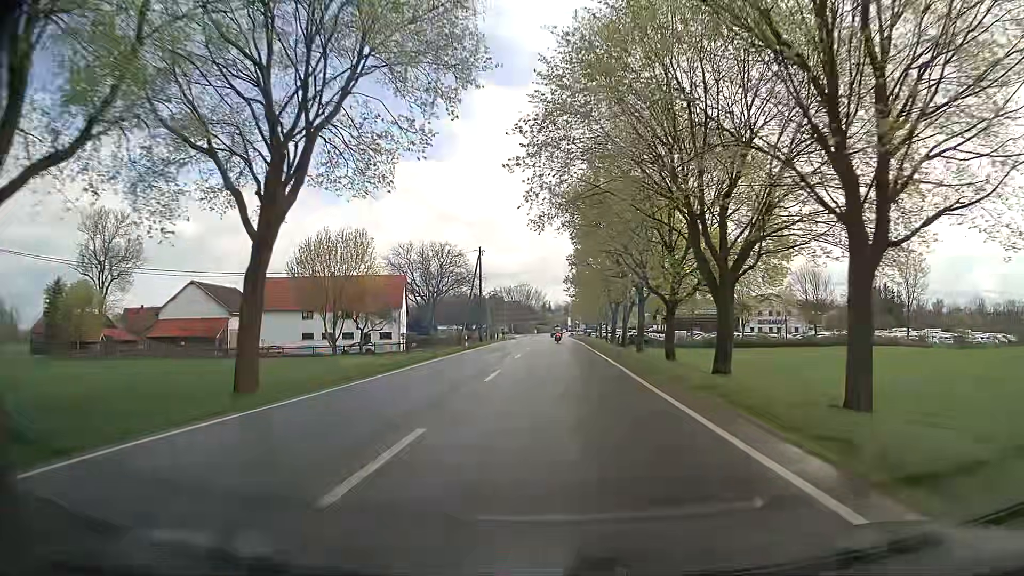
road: secondary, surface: asphalt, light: Day
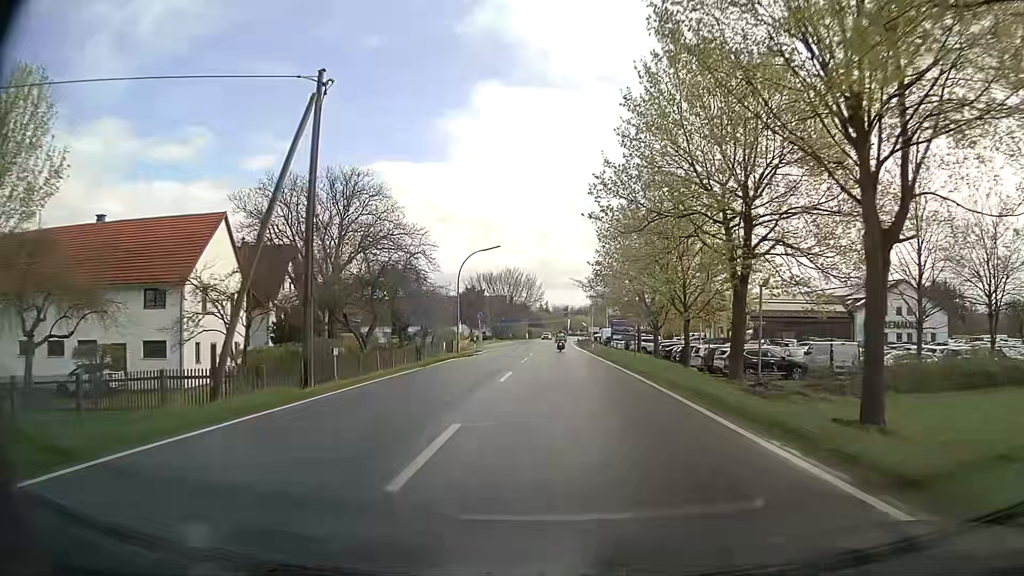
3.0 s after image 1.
(+0.1, +47.3) m; 0°
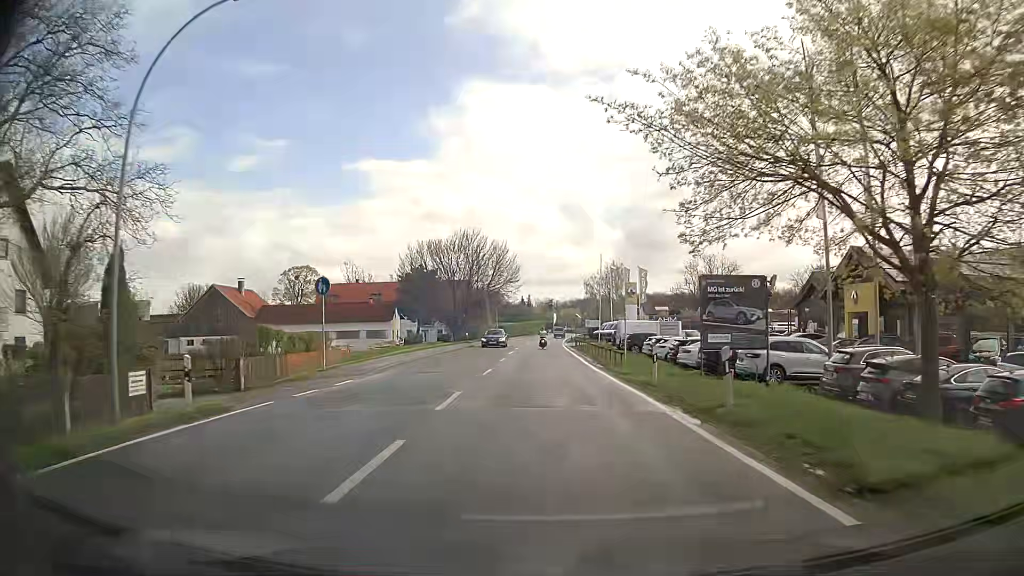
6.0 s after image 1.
(+0.5, +39.6) m; +2°
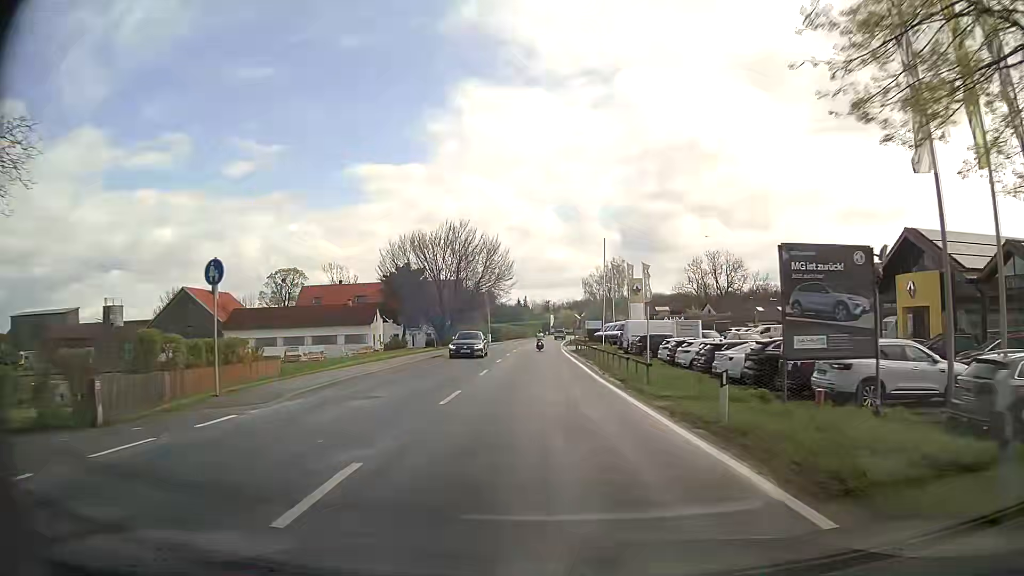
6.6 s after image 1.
(0.0, +7.5) m; +1°
(0, +10) (0, +20) (-1, +30) (-1, +40) (-1, +50) (-1, +60) (-1, +70) (-1, +80) (-1, +90) (0, +100) m
